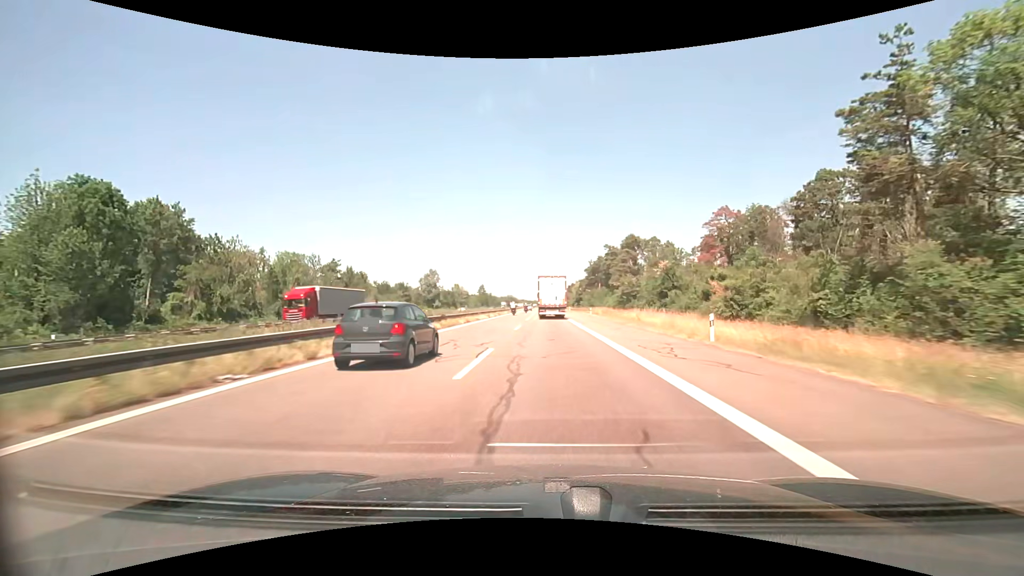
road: motorway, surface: asphalt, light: Day
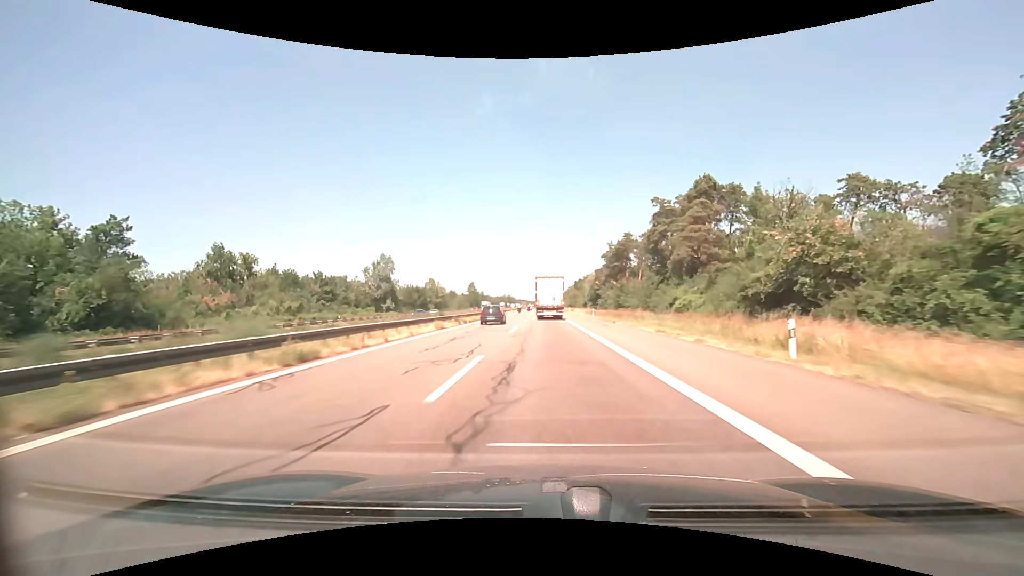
(+0.1, +55.9) m; 0°
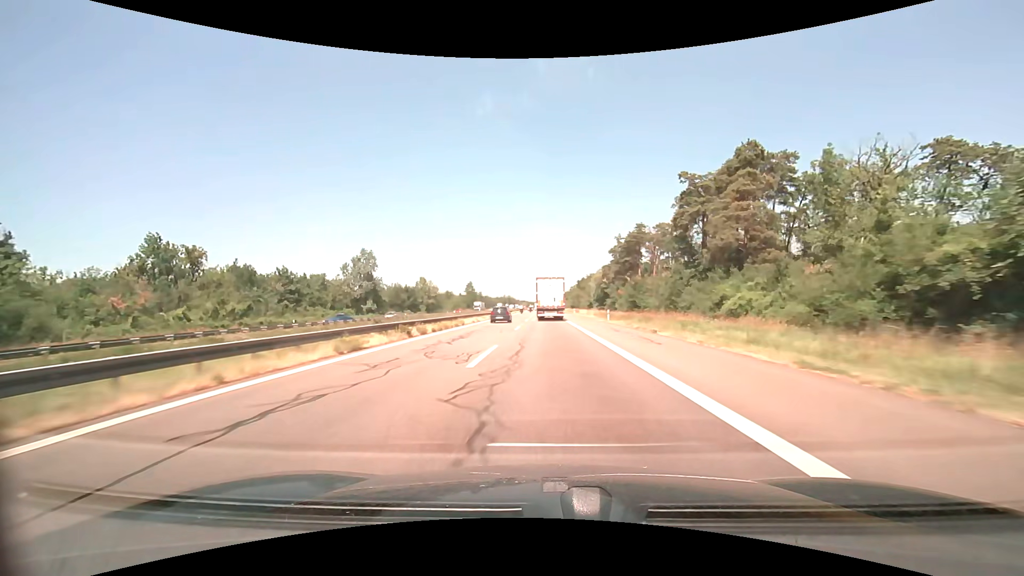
(0.0, +14.0) m; 0°
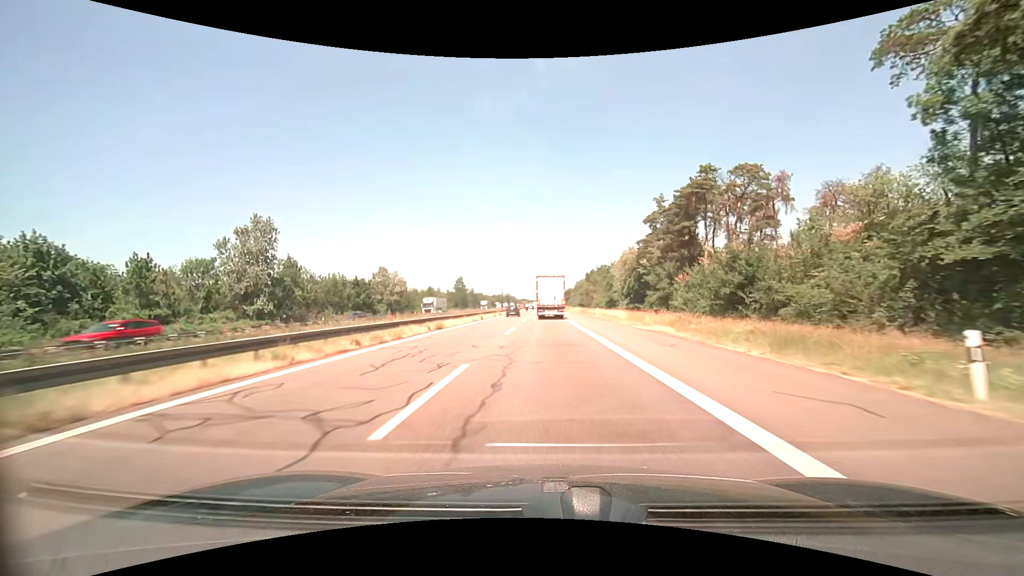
(0.0, +41.8) m; 0°
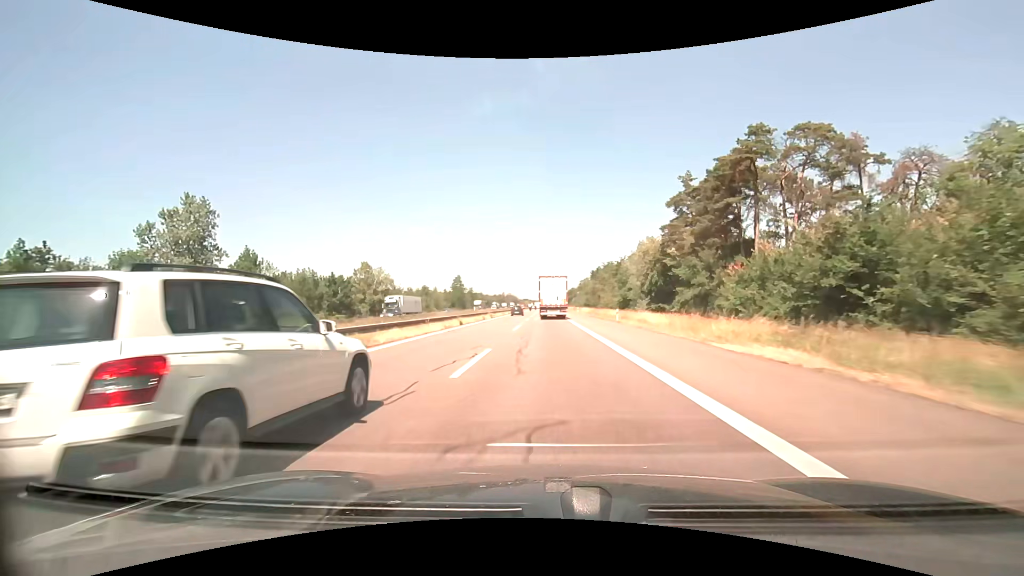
(0.0, +13.8) m; 0°
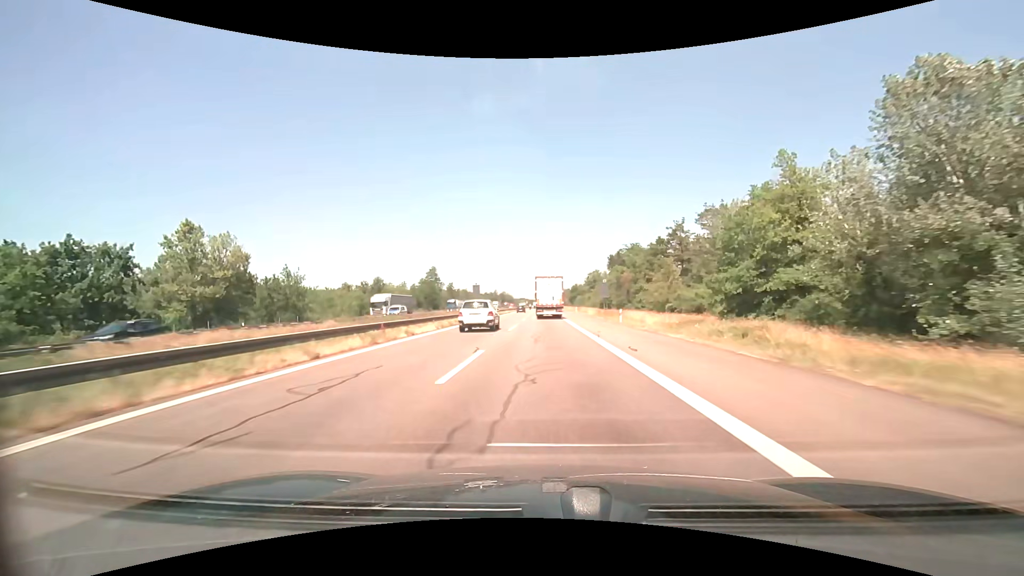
(0.0, +54.5) m; 0°
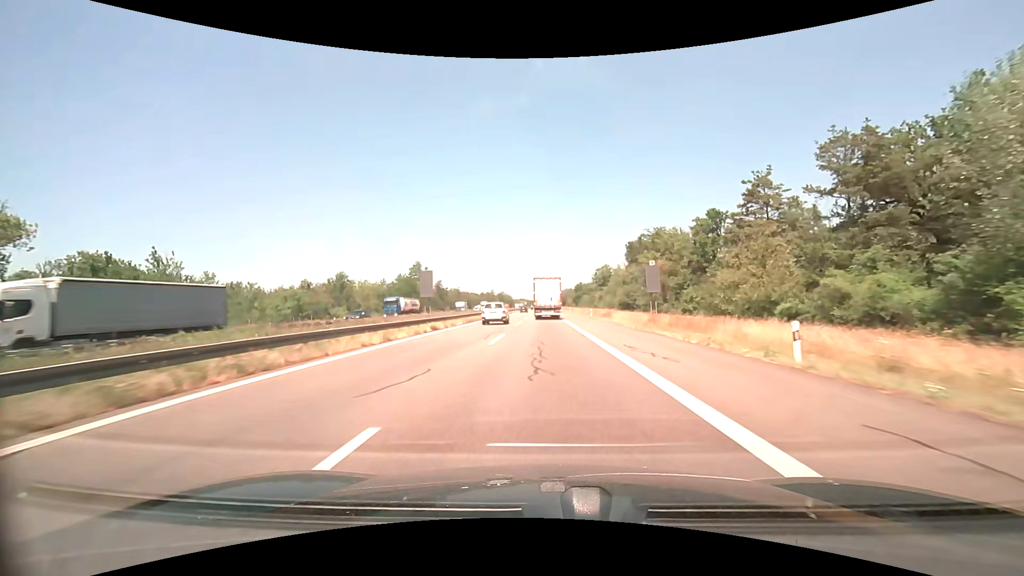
(0.0, +27.2) m; 0°
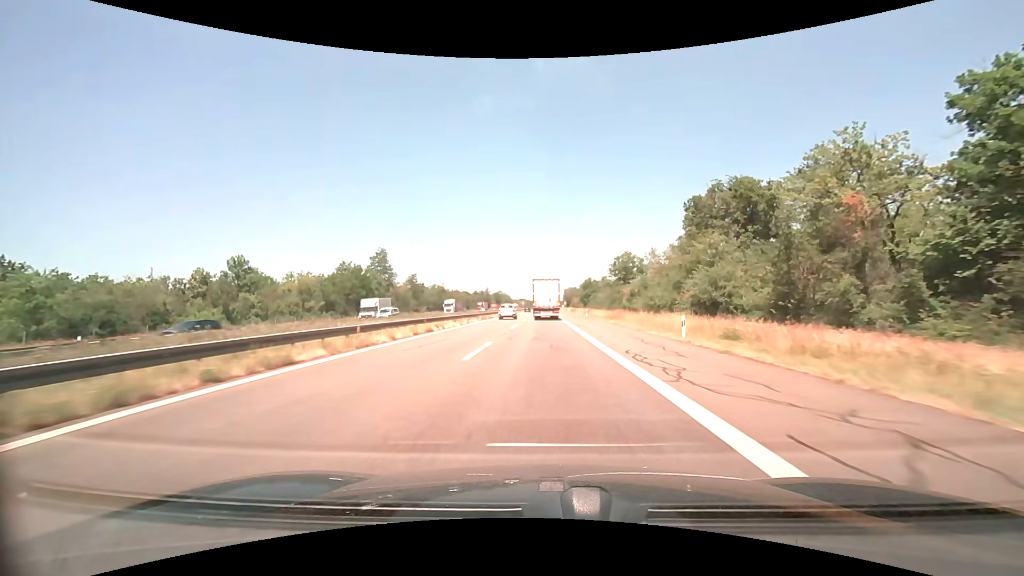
(0.0, +41.0) m; 0°
(0, +10) (0, +20) (0, +30) (0, +40) (0, +50) (0, +60) (0, +70) (0, +80) (0, +90) (0, +100) m
